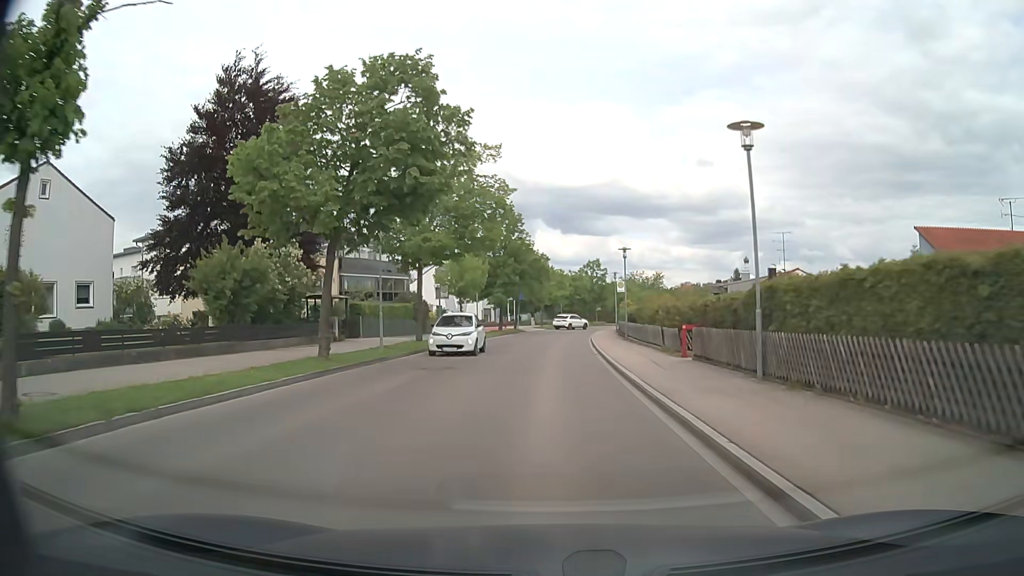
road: tertiary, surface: asphalt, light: Day
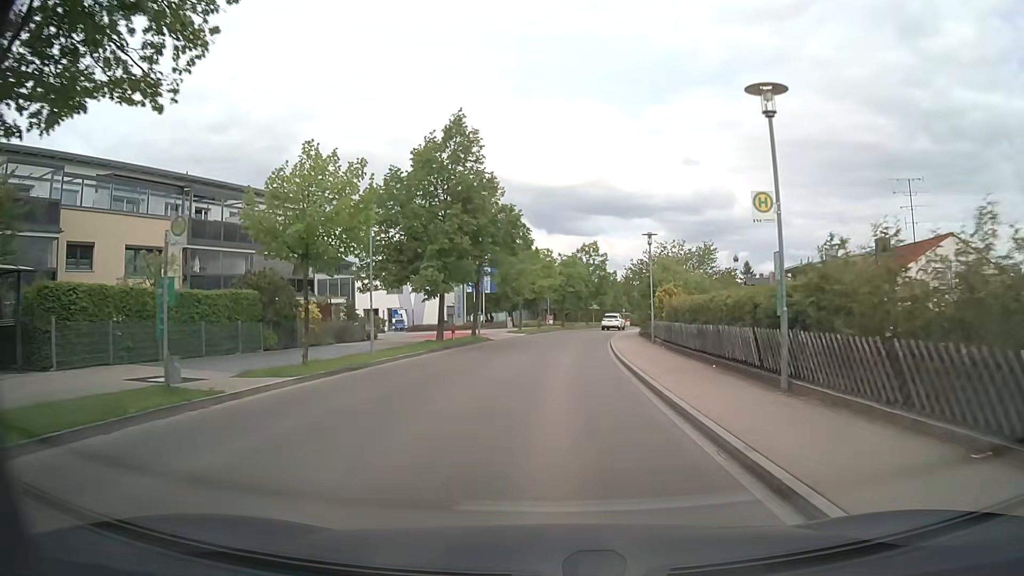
(+0.2, +26.1) m; +1°
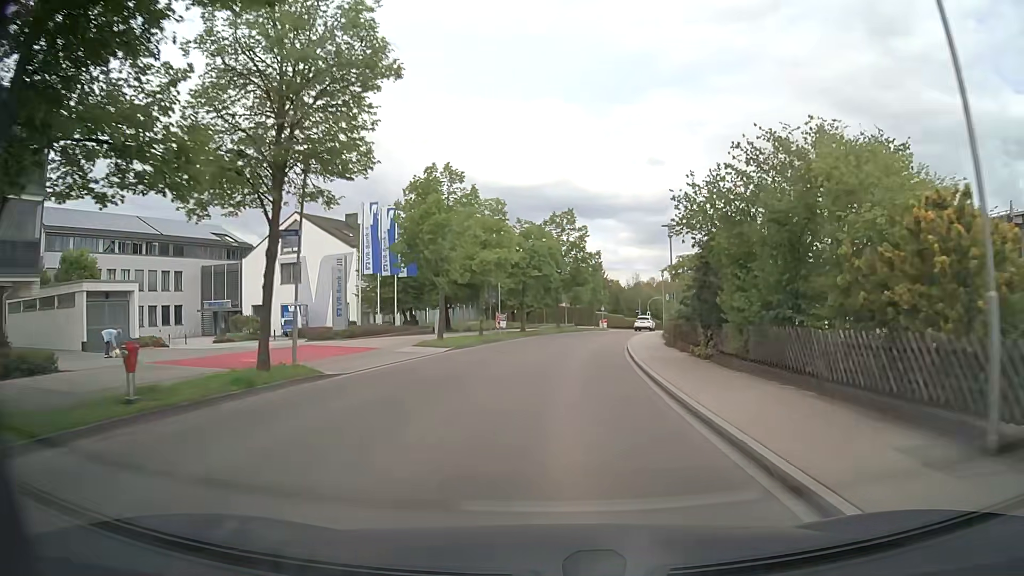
(+0.7, +26.1) m; +3°
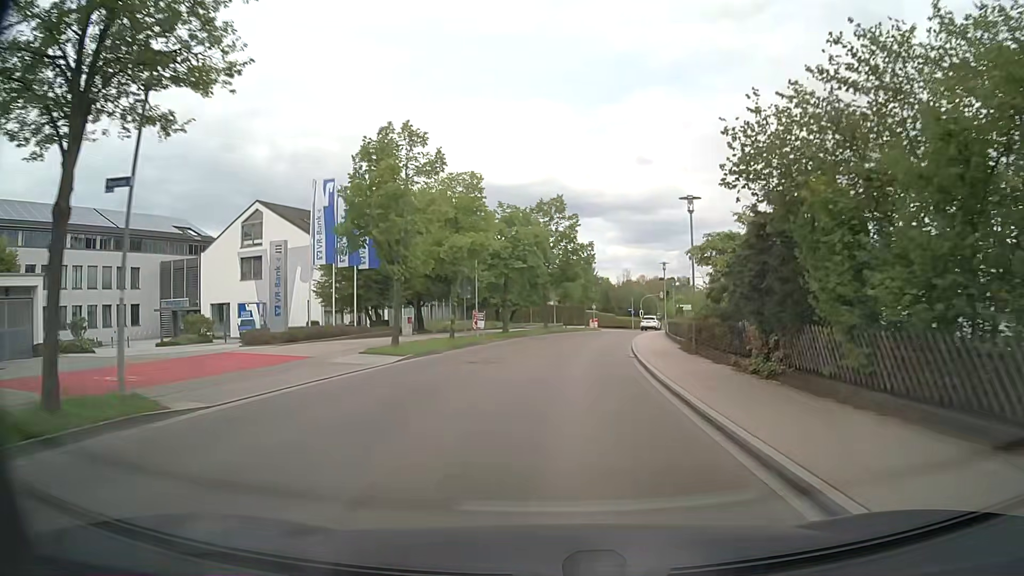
(+0.1, +6.5) m; +1°
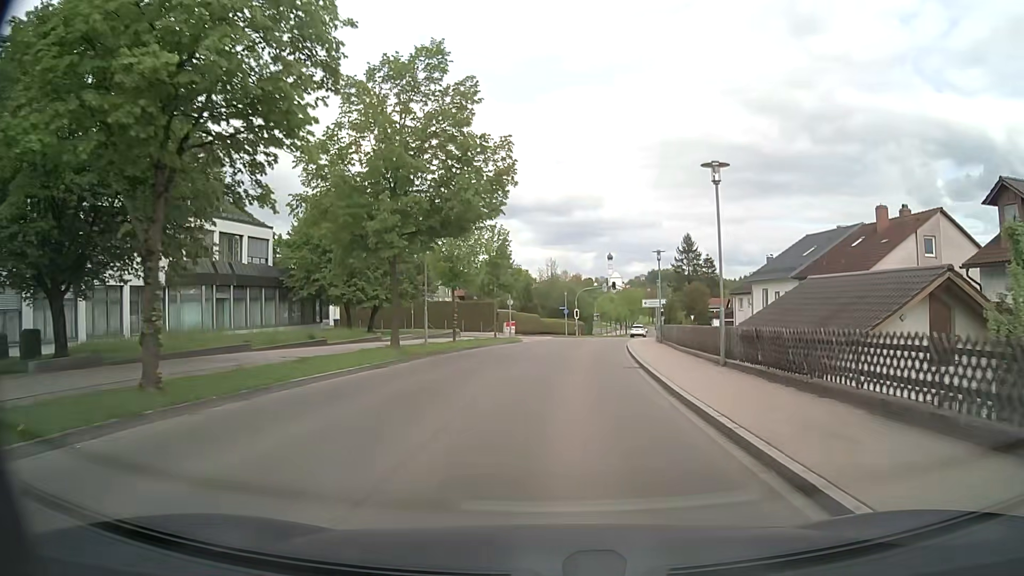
(+1.9, +32.1) m; +7°
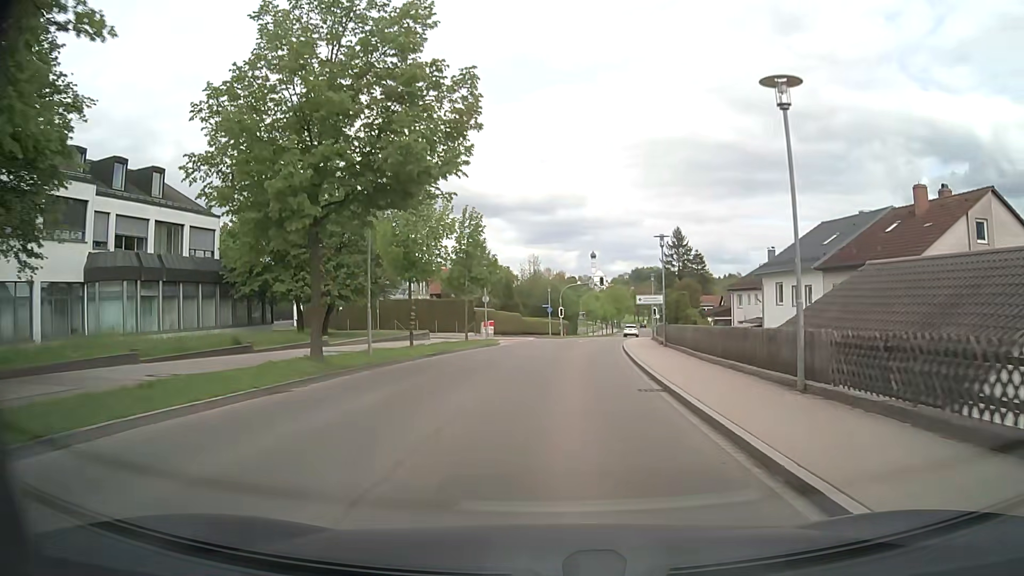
(+0.1, +6.4) m; +1°
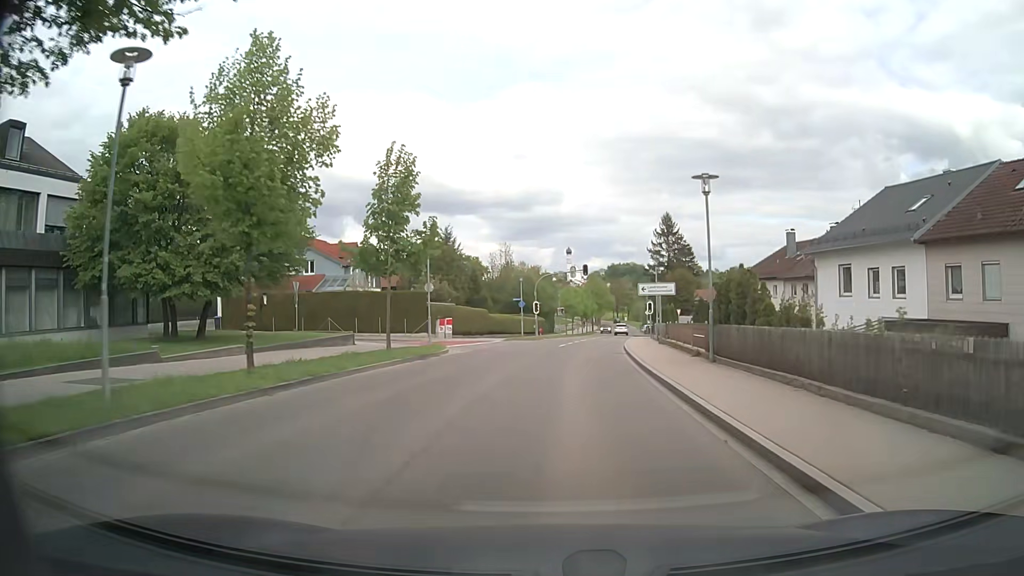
(+0.3, +12.7) m; +3°
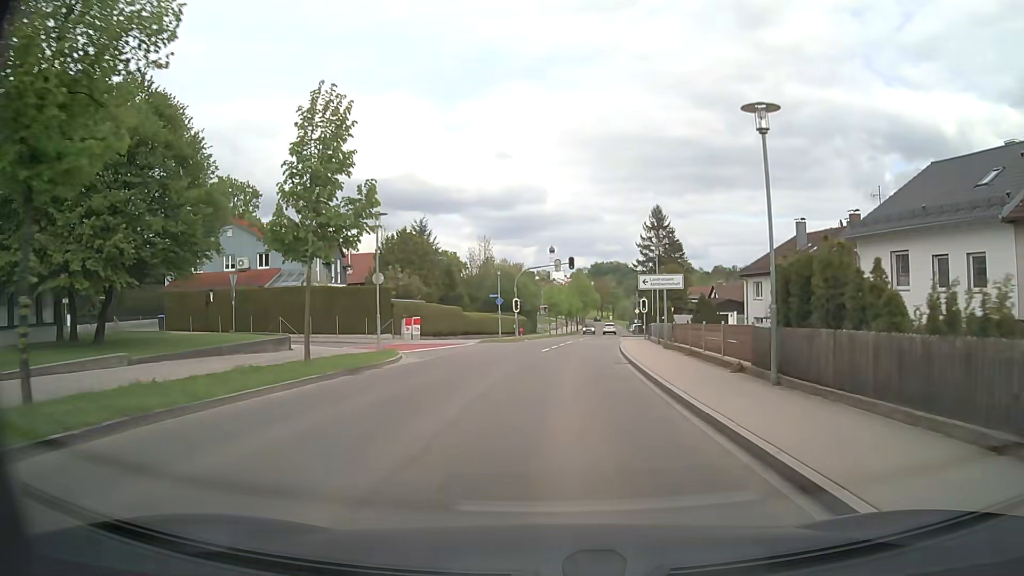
(0.0, +6.4) m; +1°
(0, +10) (+1, +20) (+1, +30) (+2, +40) (+4, +50) (+5, +60) (+6, +70) (+7, +80) (+8, +90) (+9, +100) m
